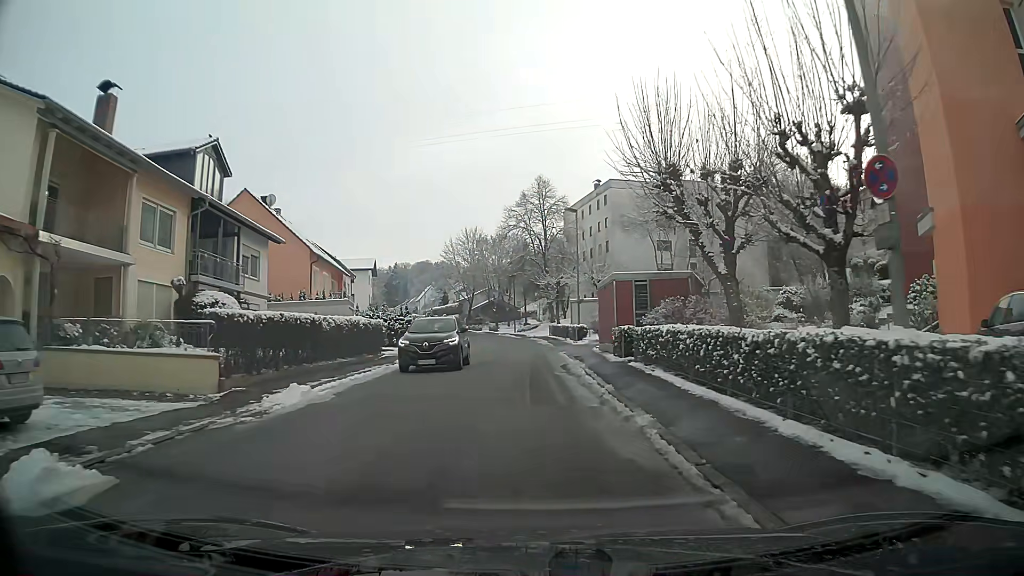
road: residential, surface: asphalt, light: Day
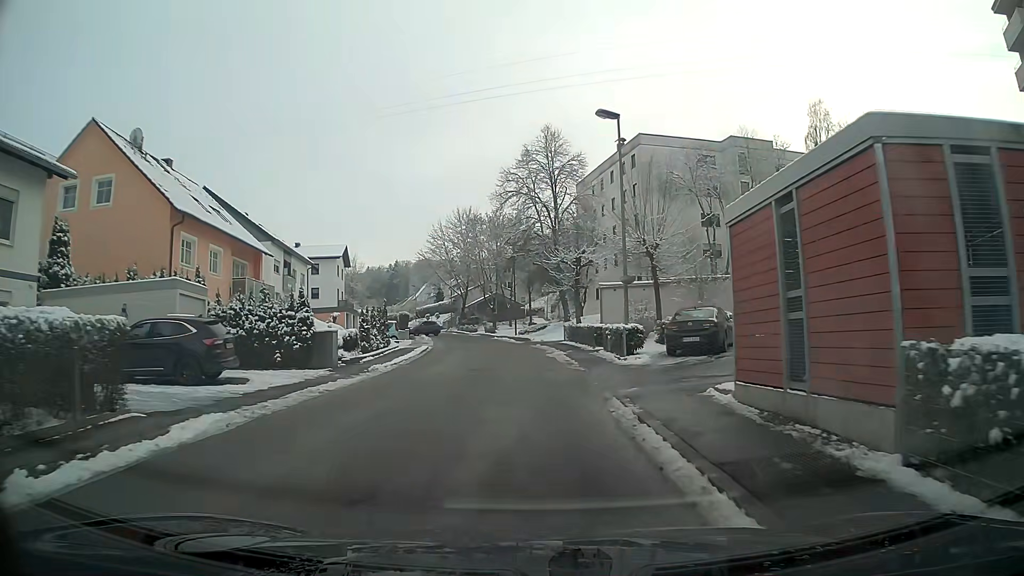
(0.0, +19.2) m; -1°
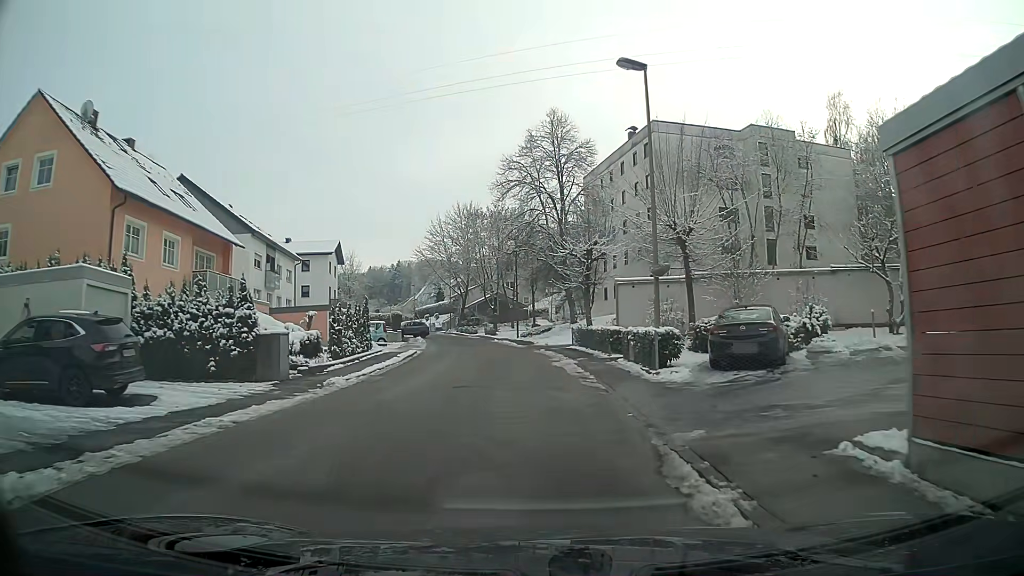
(0.0, +4.8) m; 0°
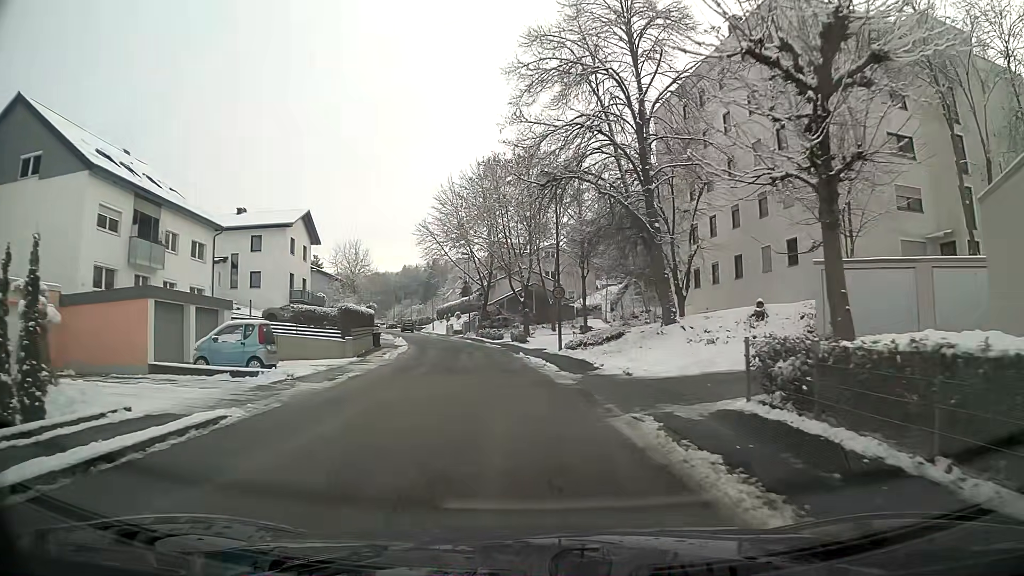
(-0.5, +24.0) m; -4°
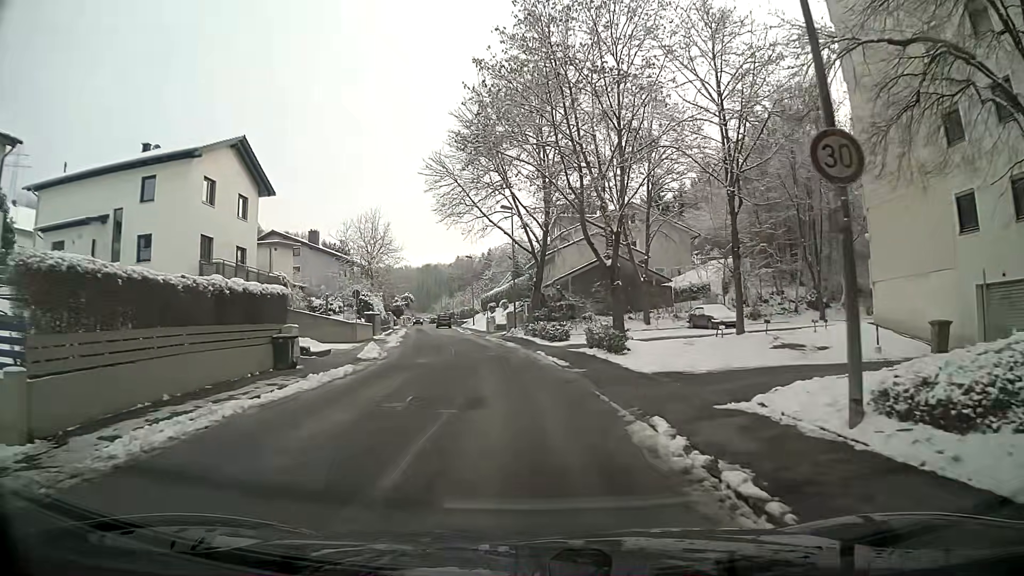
(-1.2, +23.9) m; -5°
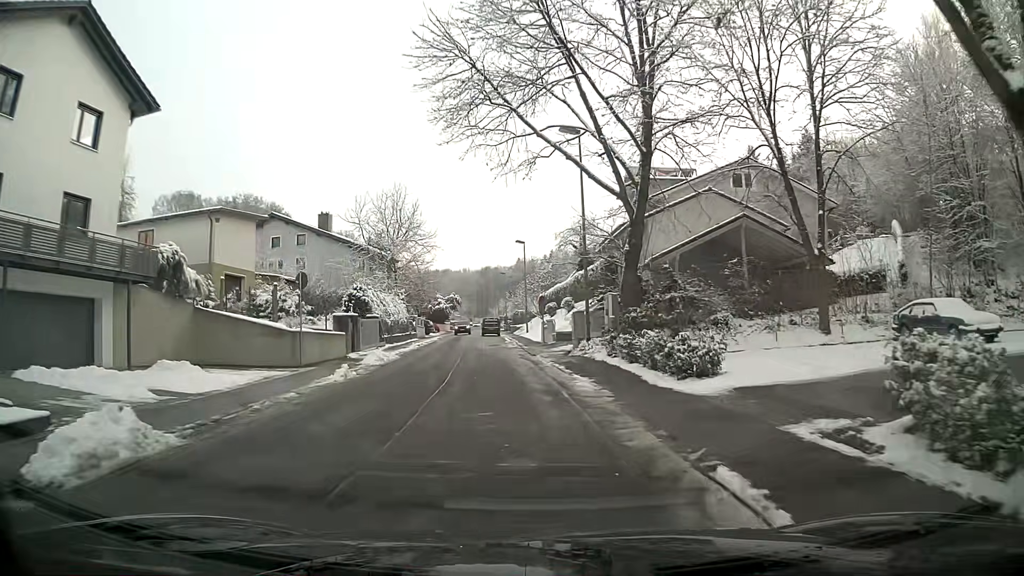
(-0.8, +19.1) m; -6°
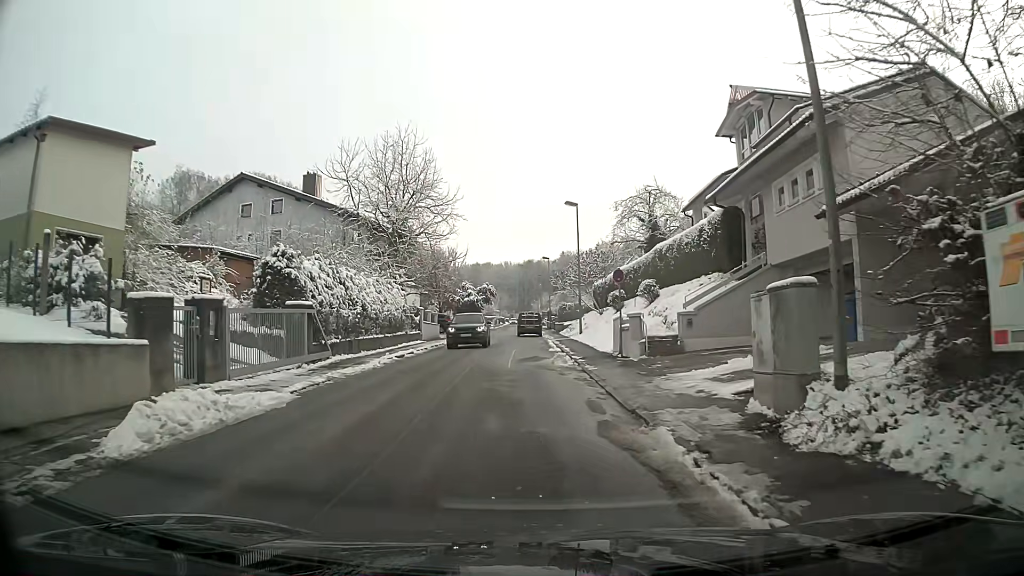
(-0.5, +17.2) m; -3°
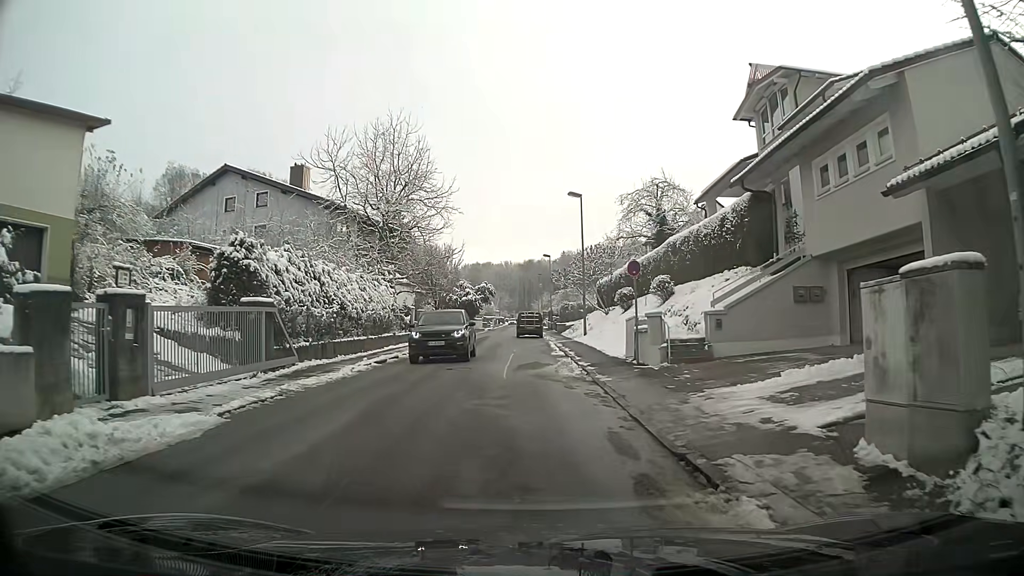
(0.0, +3.0) m; 0°
(0, +10) (-1, +20) (-1, +30) (-2, +40) (-3, +50) (-3, +60) (-3, +70) (-3, +80) (-3, +90) (-4, +100) m
